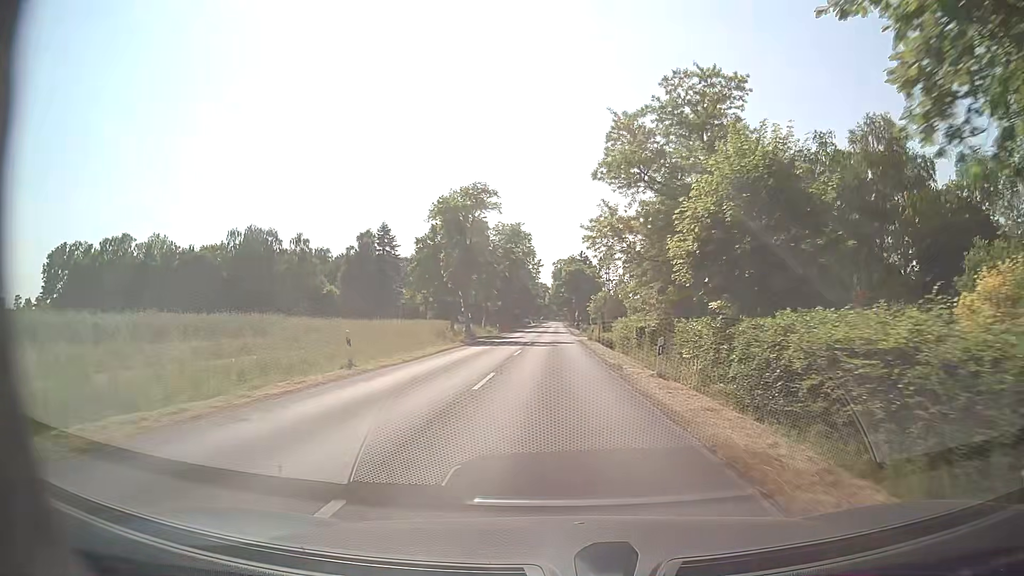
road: secondary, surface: asphalt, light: Day
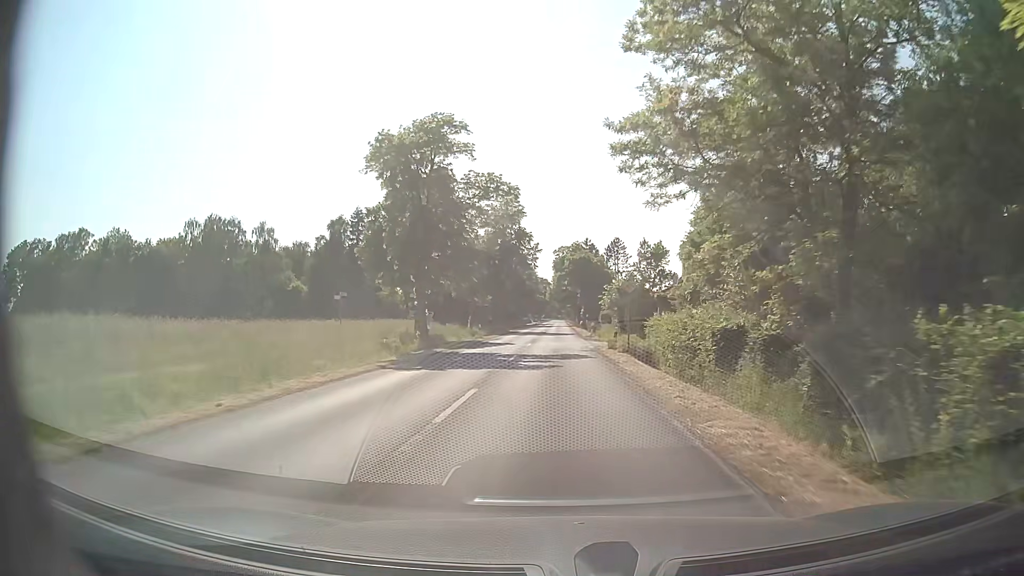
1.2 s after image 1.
(+0.1, +17.0) m; 0°
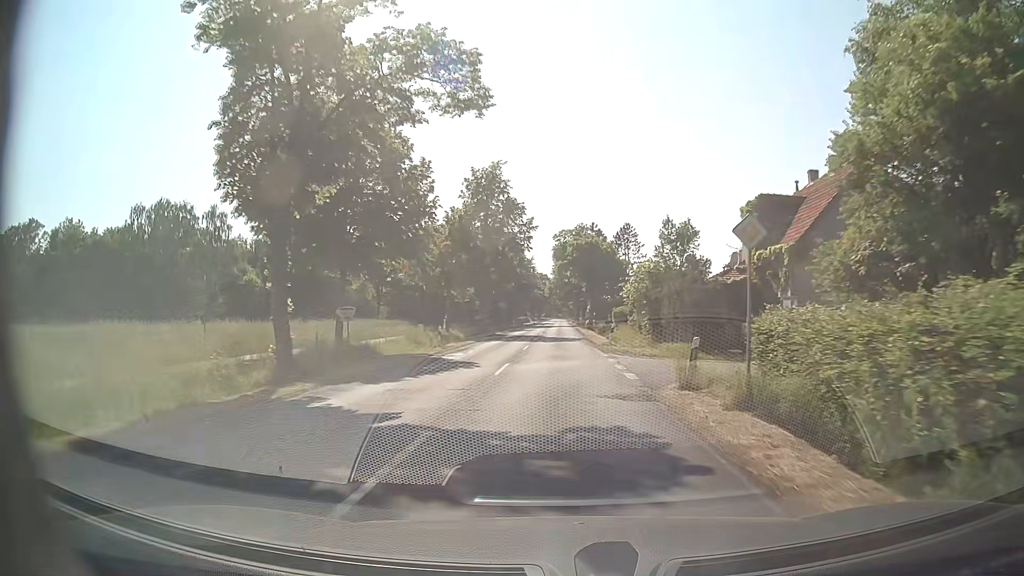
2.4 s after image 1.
(0.0, +17.1) m; 0°
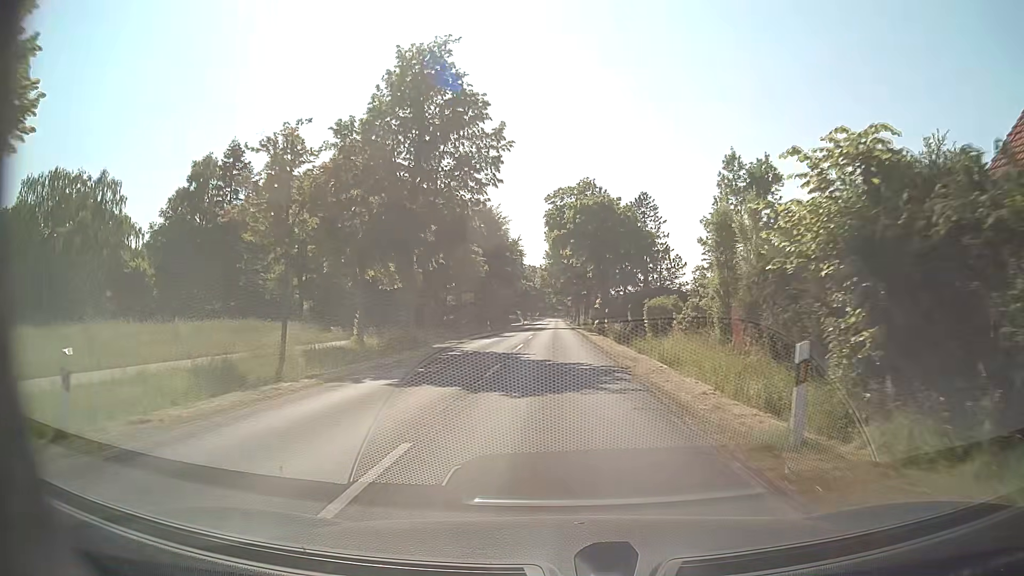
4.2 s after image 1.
(+0.2, +25.7) m; +1°
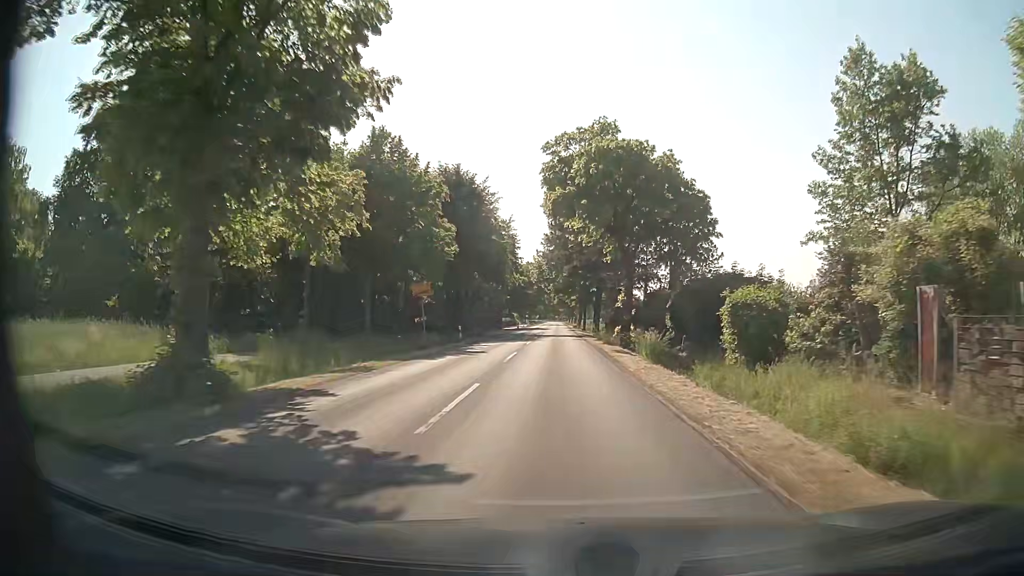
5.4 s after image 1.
(0.0, +17.7) m; 0°
(0, +10) (0, +20) (0, +30) (0, +40) (0, +50) (0, +60) (0, +70) (0, +80) (0, +90) (0, +100) m
